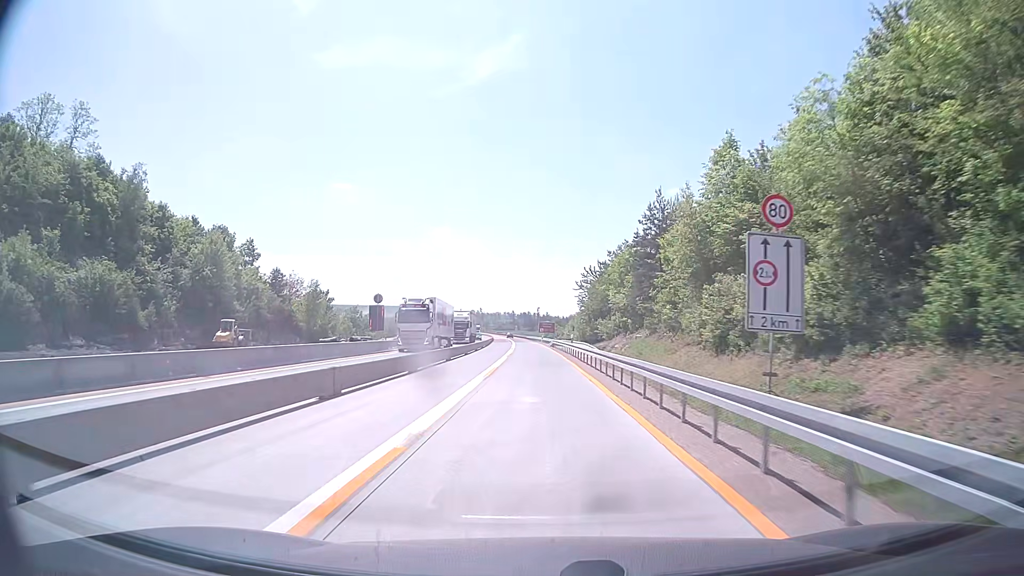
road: motorway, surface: concrete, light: Day
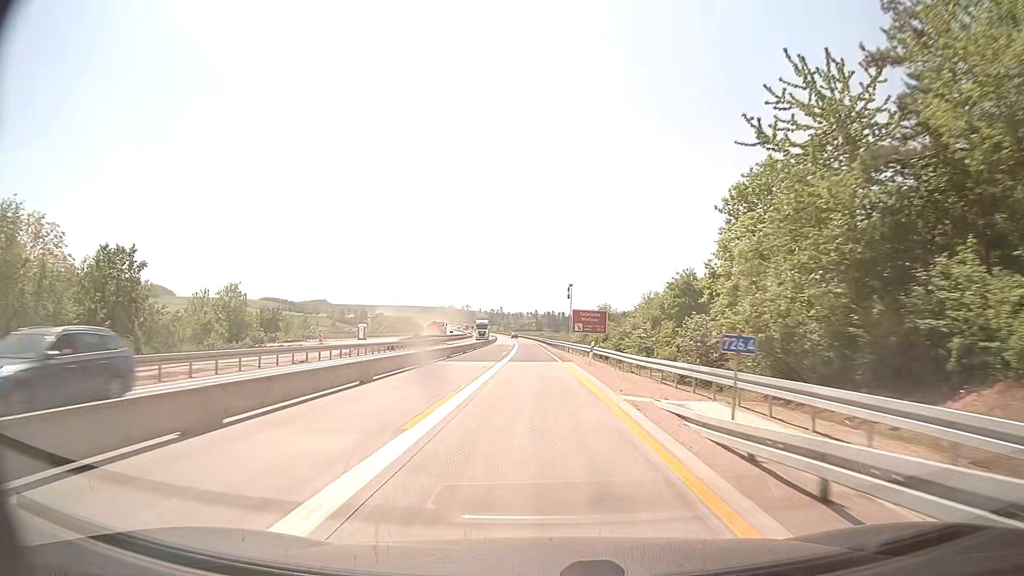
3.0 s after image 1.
(-1.1, +65.2) m; -2°
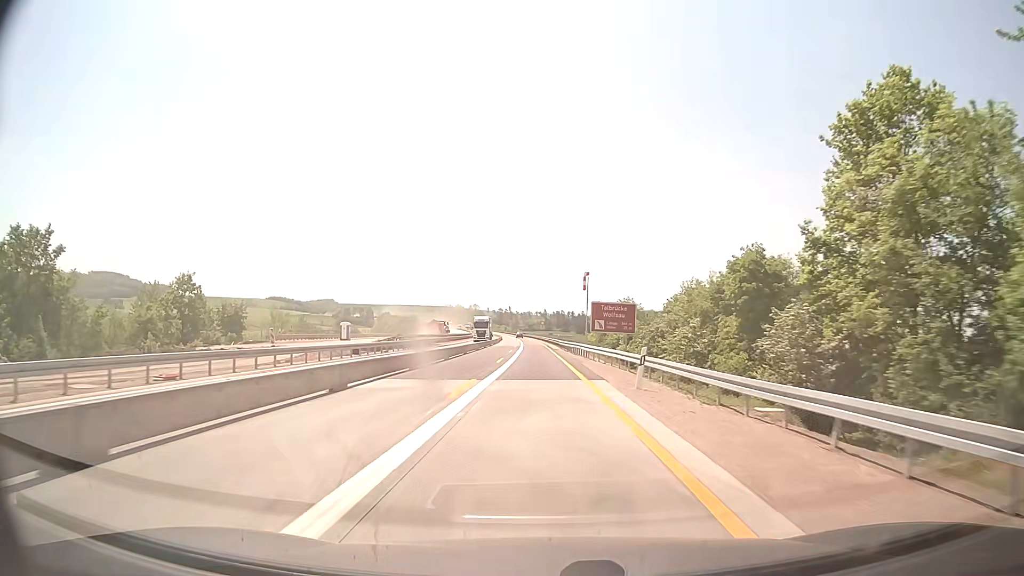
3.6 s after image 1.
(-0.1, +13.0) m; -1°
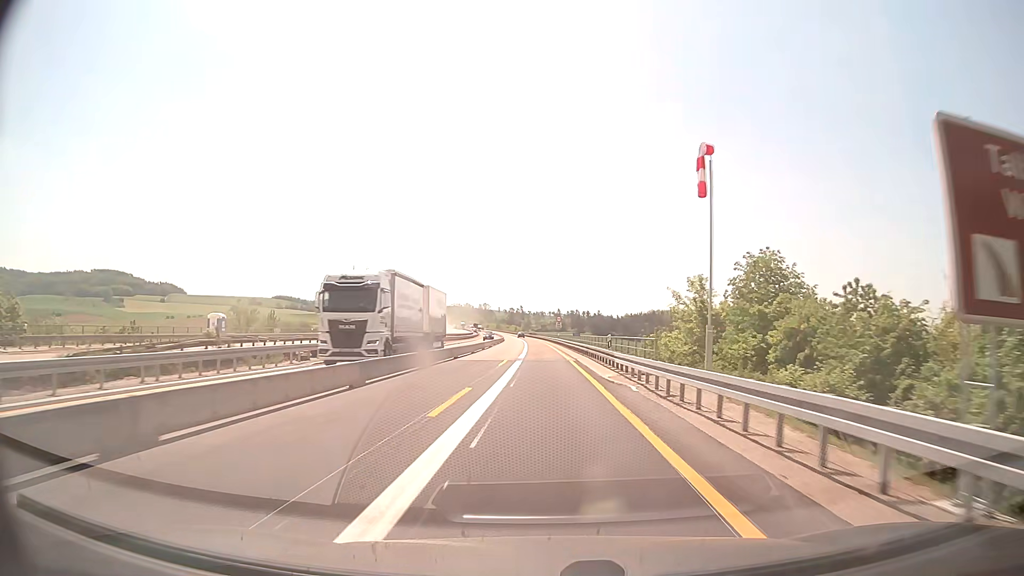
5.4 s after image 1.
(-0.4, +39.1) m; -1°
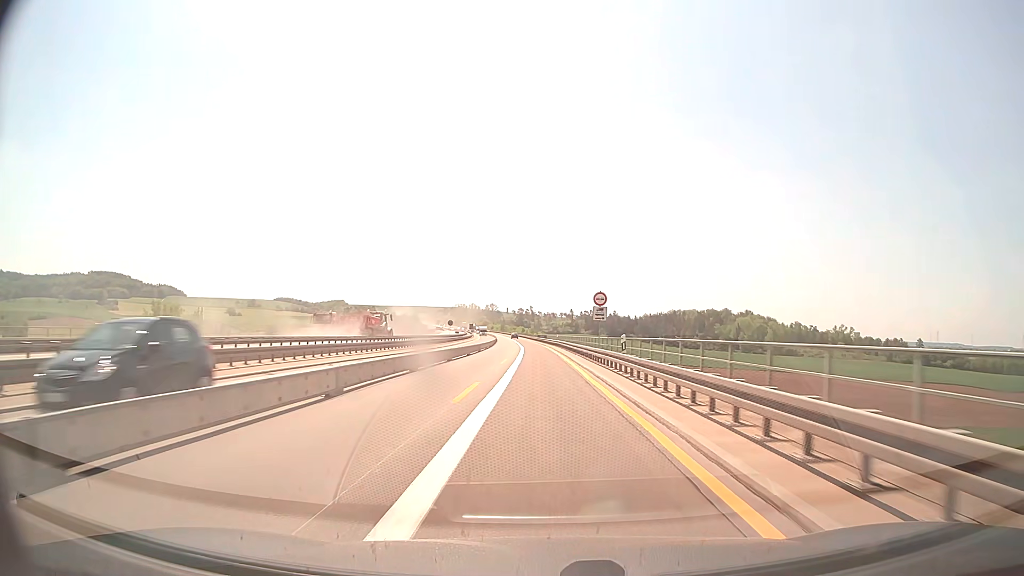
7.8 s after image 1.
(-0.3, +52.2) m; -1°
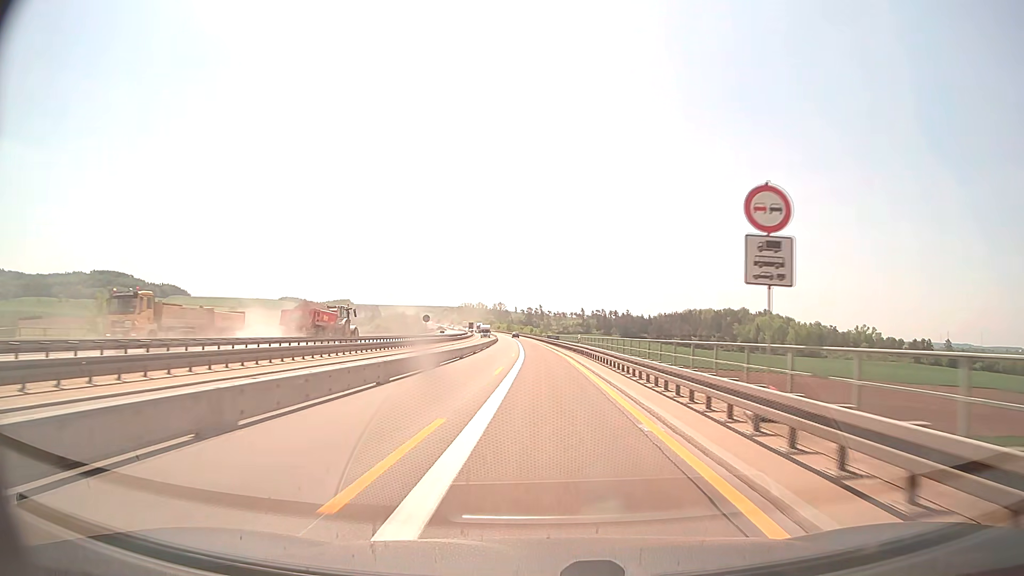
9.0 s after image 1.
(-0.2, +26.1) m; -1°
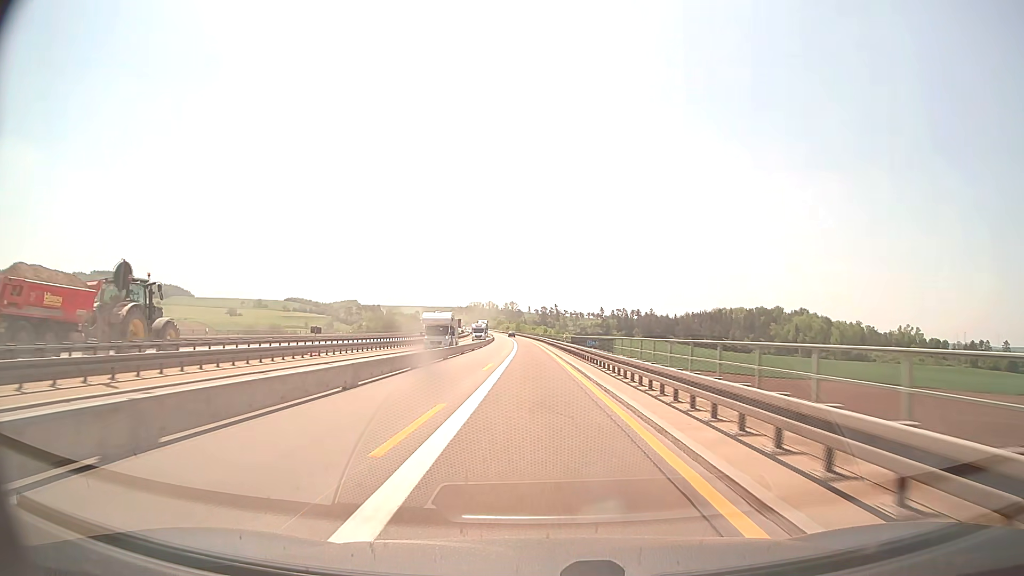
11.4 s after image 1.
(-0.4, +52.0) m; -1°
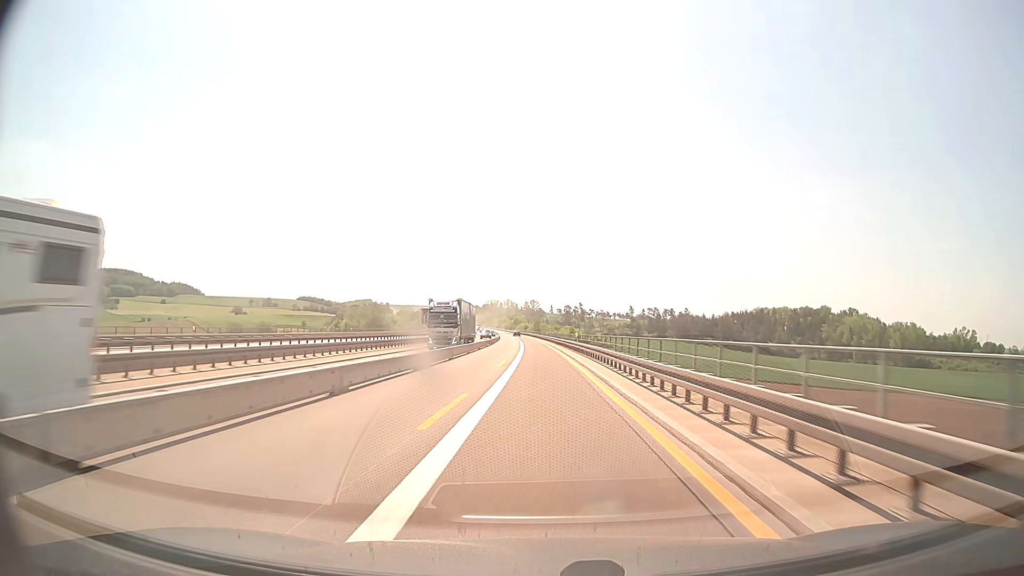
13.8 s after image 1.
(-1.1, +52.0) m; -2°
(0, +10) (0, +20) (0, +30) (0, +40) (0, +50) (-1, +60) (-1, +70) (-1, +80) (-2, +90) (-2, +100) m
